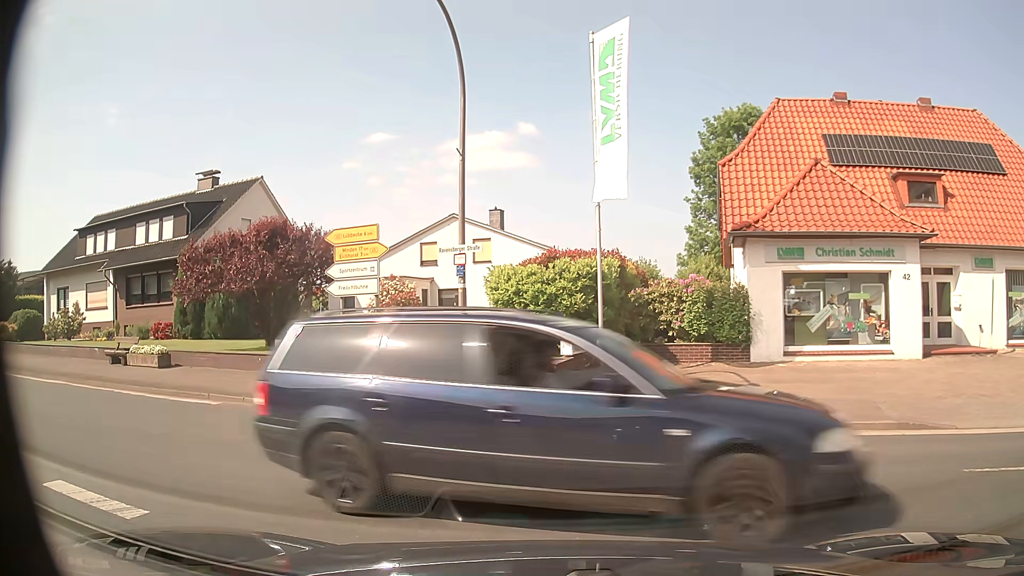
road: secondary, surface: asphalt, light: Day
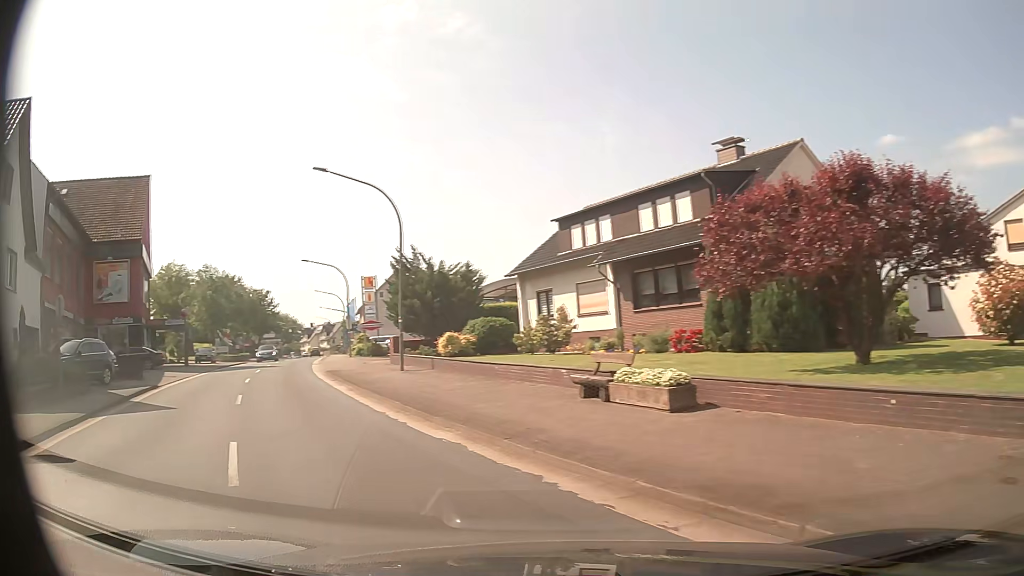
(-2.9, +9.2) m; -42°
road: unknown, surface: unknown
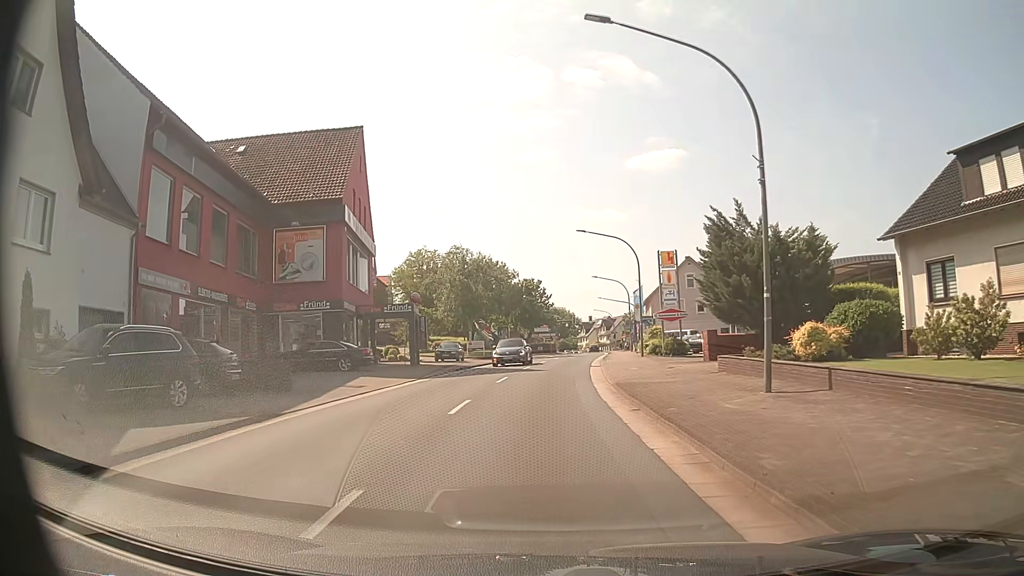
(-3.7, +12.4) m; -24°
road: primary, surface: asphalt
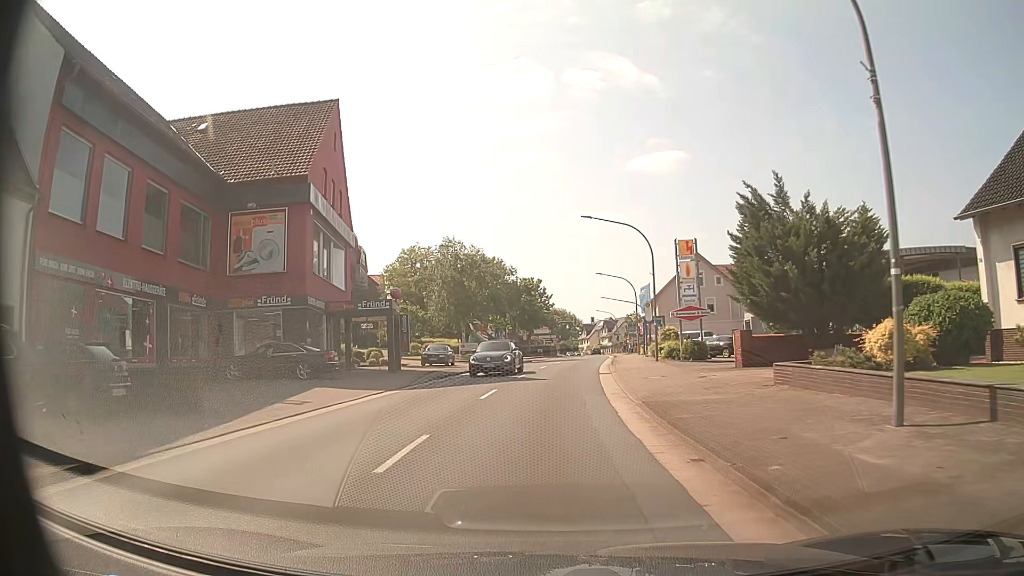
(0.0, +5.4) m; 0°
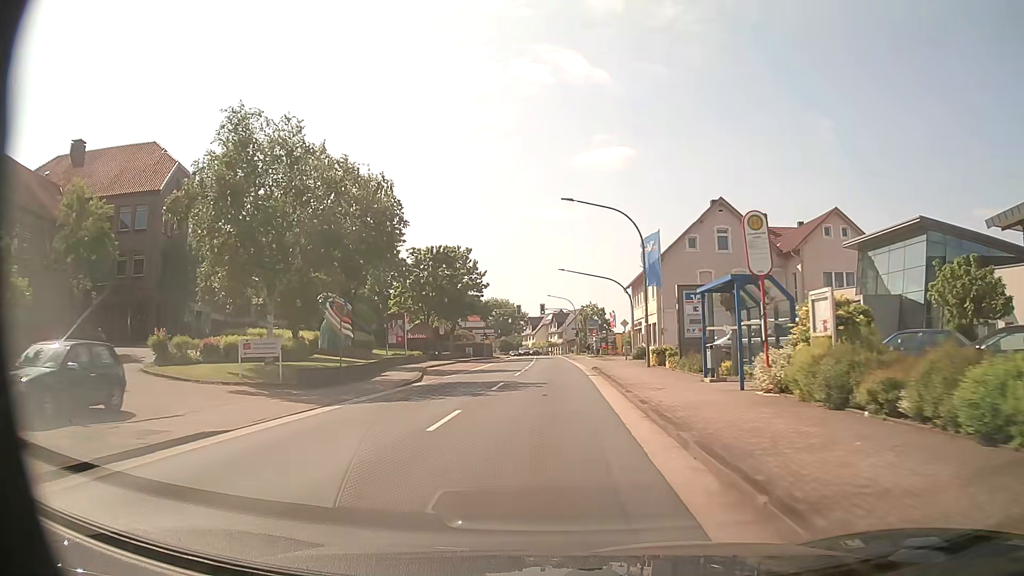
(+1.2, +33.3) m; +4°
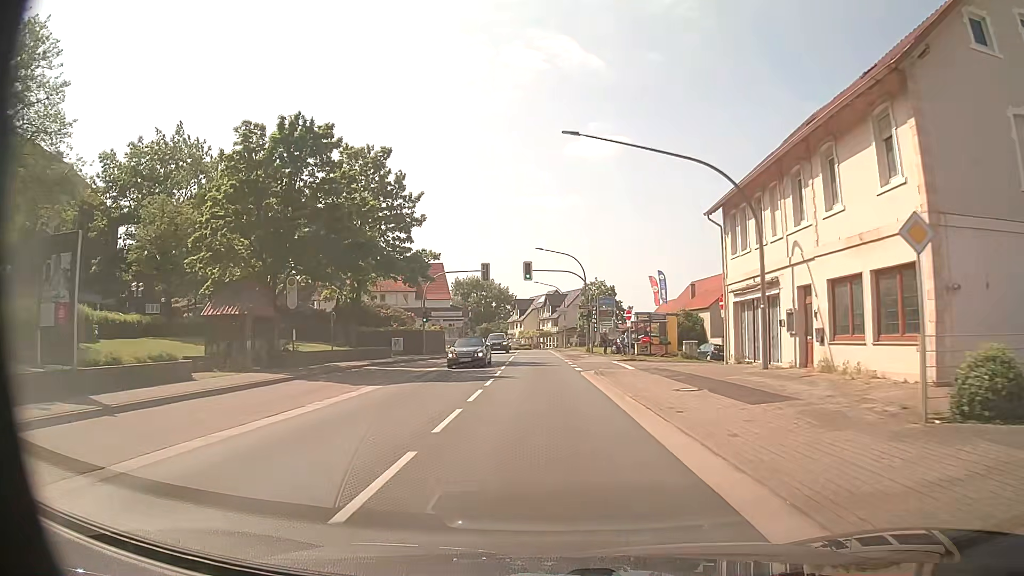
(+0.4, +37.4) m; +1°
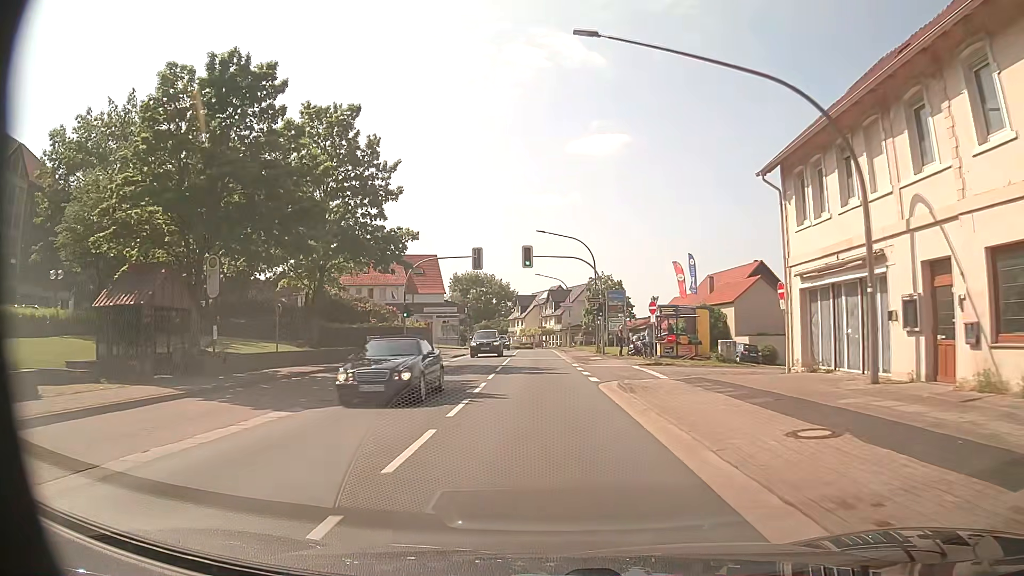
(0.0, +7.5) m; 0°
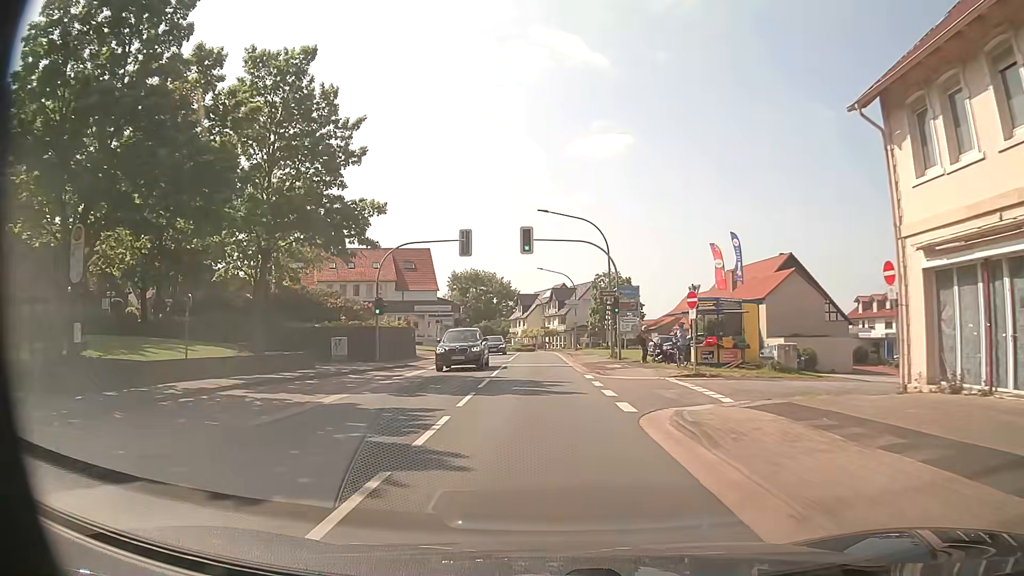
(0.0, +7.5) m; 0°
(0, +10) (0, +20) (0, +30) (0, +40) (-1, +50) (-1, +60) (-1, +70) (-2, +80) (-4, +90) (-6, +99) m
